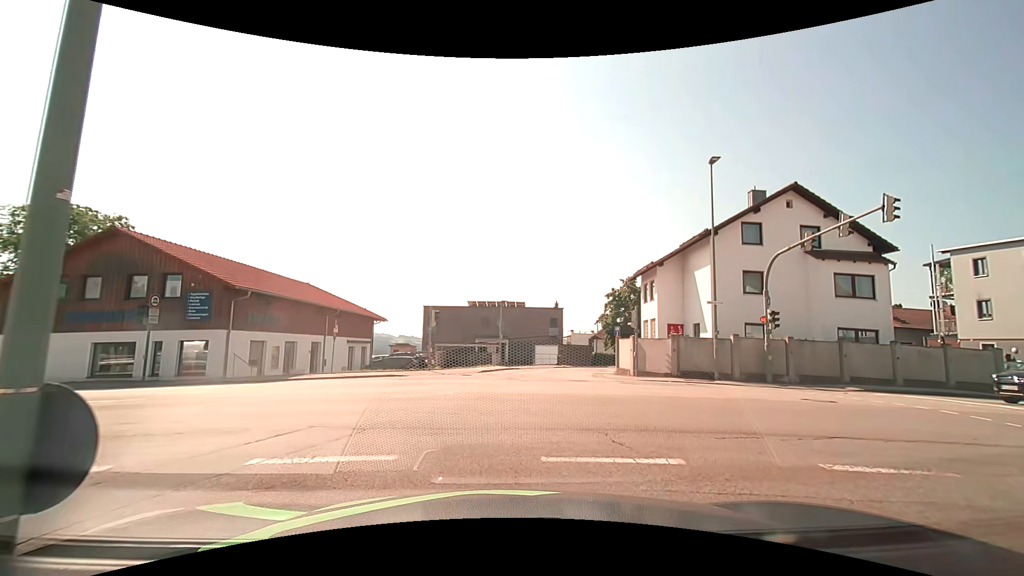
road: tertiary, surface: asphalt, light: Day
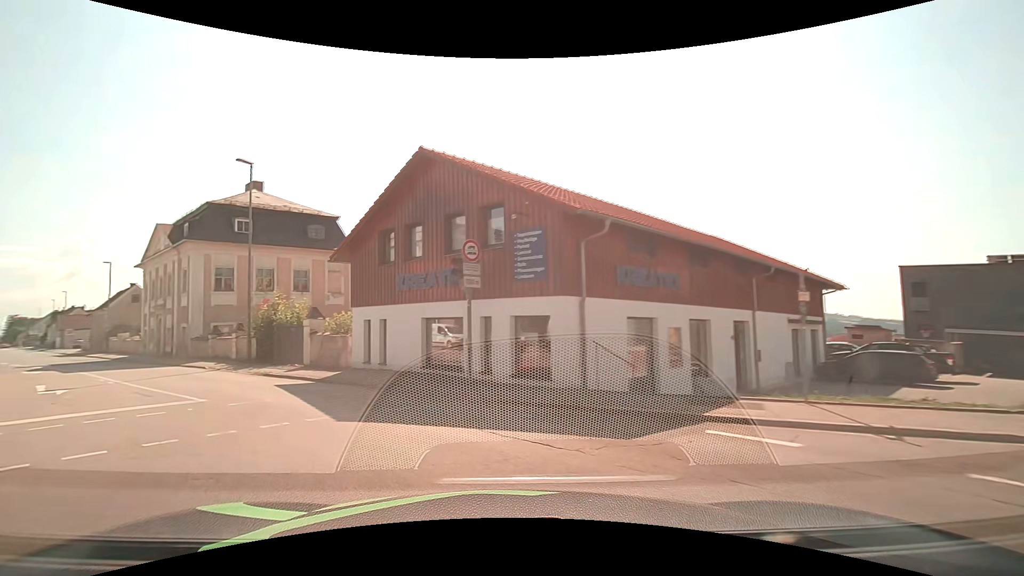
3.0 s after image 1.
(-4.0, +13.9) m; -42°
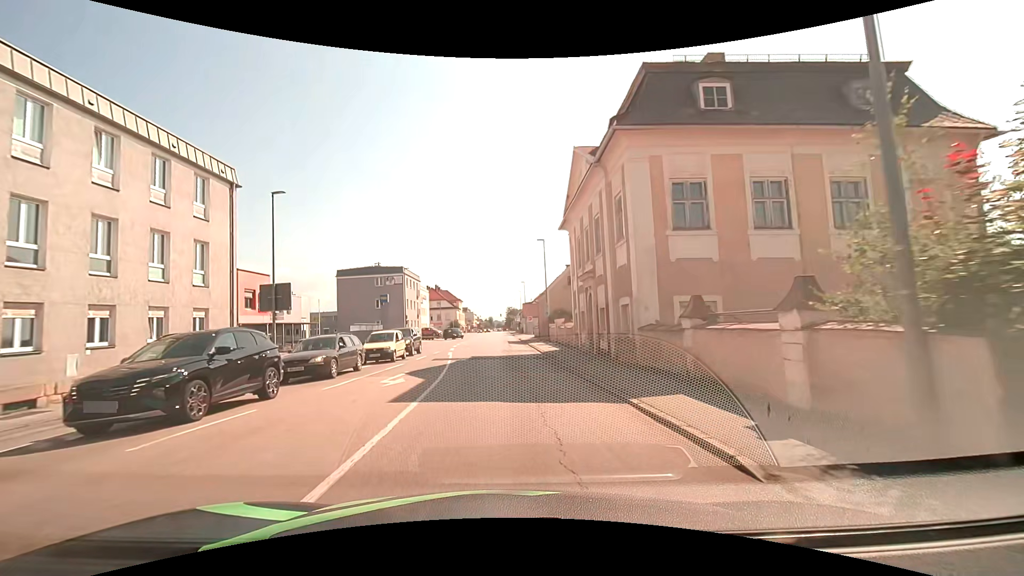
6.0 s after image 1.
(-11.3, +19.2) m; -46°
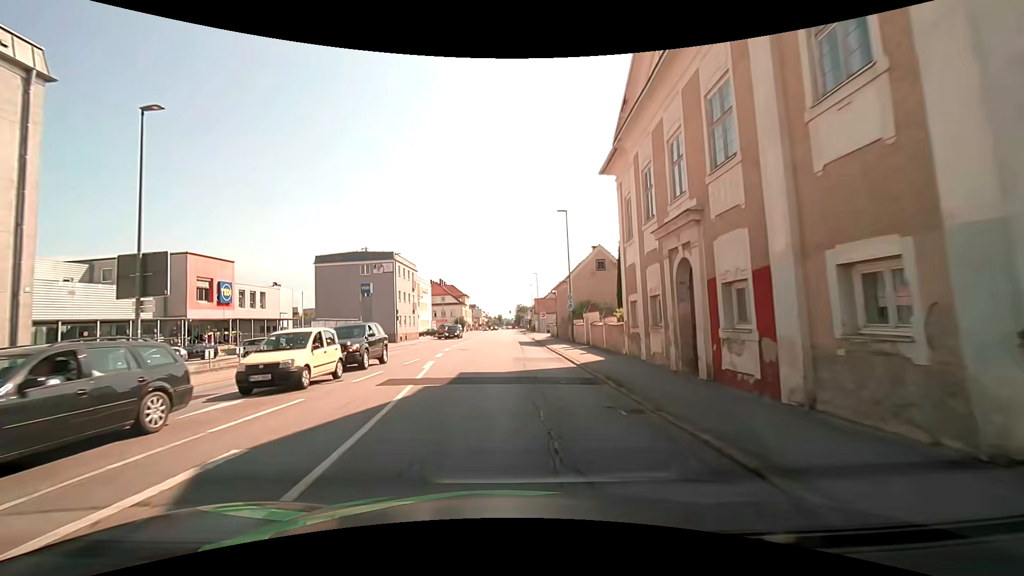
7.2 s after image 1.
(-0.3, +11.6) m; -2°
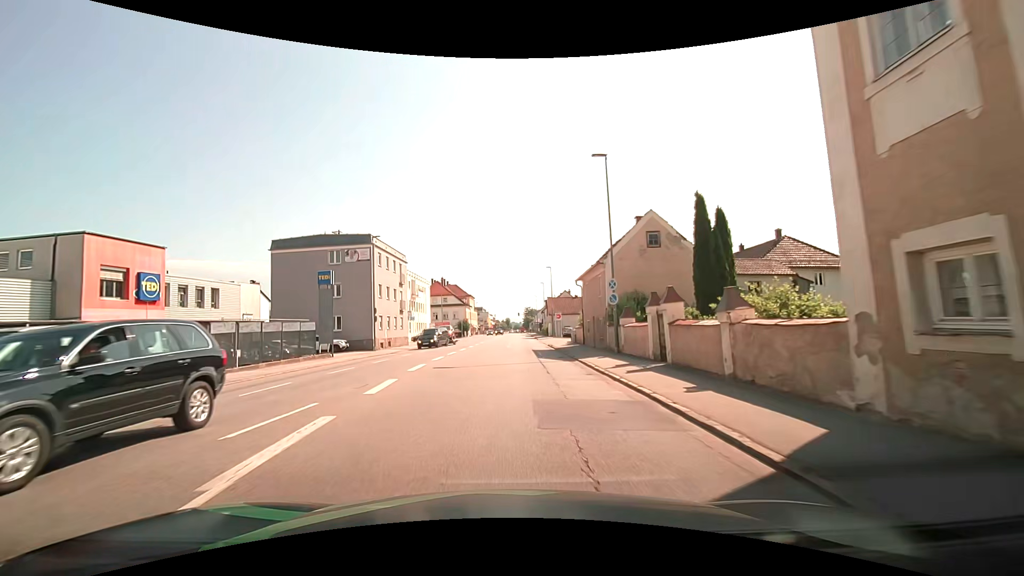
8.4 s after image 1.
(0.0, +13.1) m; 0°
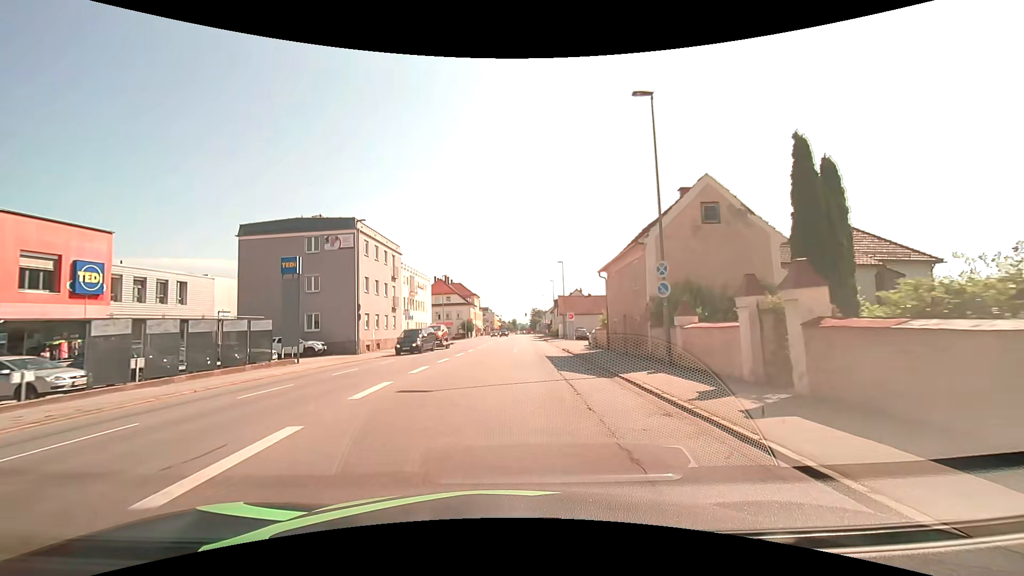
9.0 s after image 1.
(-0.1, +6.9) m; -1°
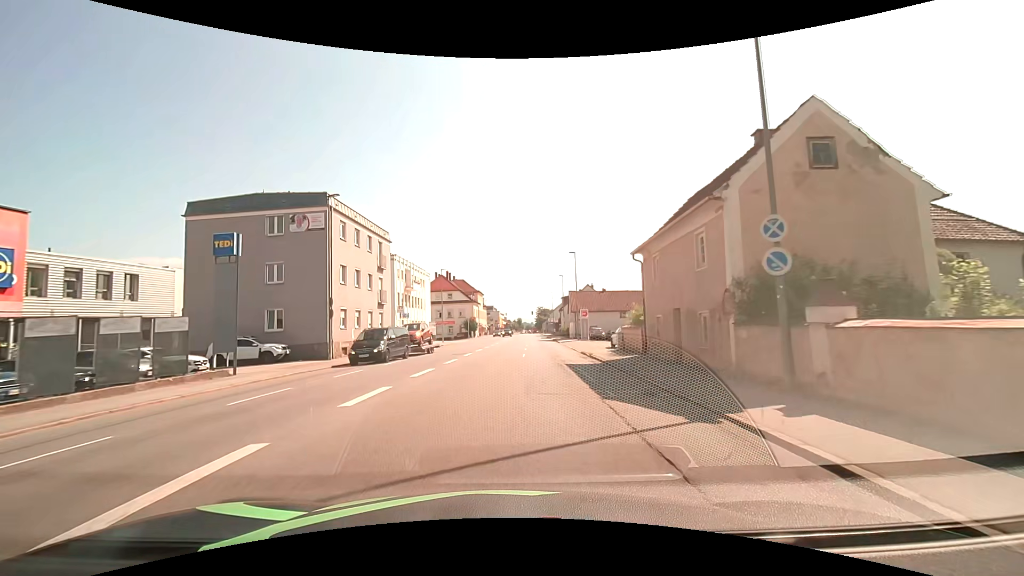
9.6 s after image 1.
(-0.1, +7.2) m; -2°
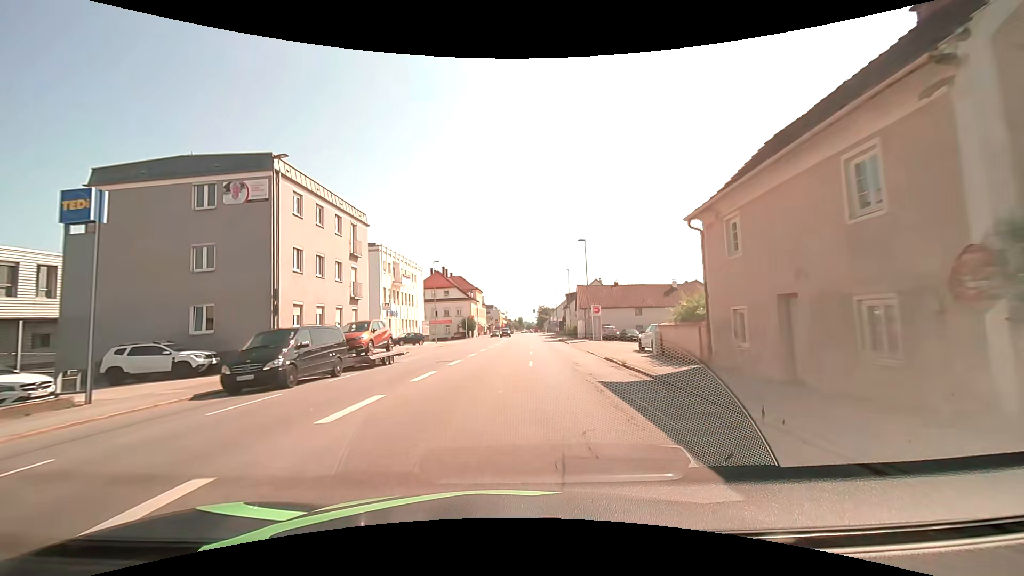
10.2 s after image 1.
(+0.1, +7.4) m; +1°
